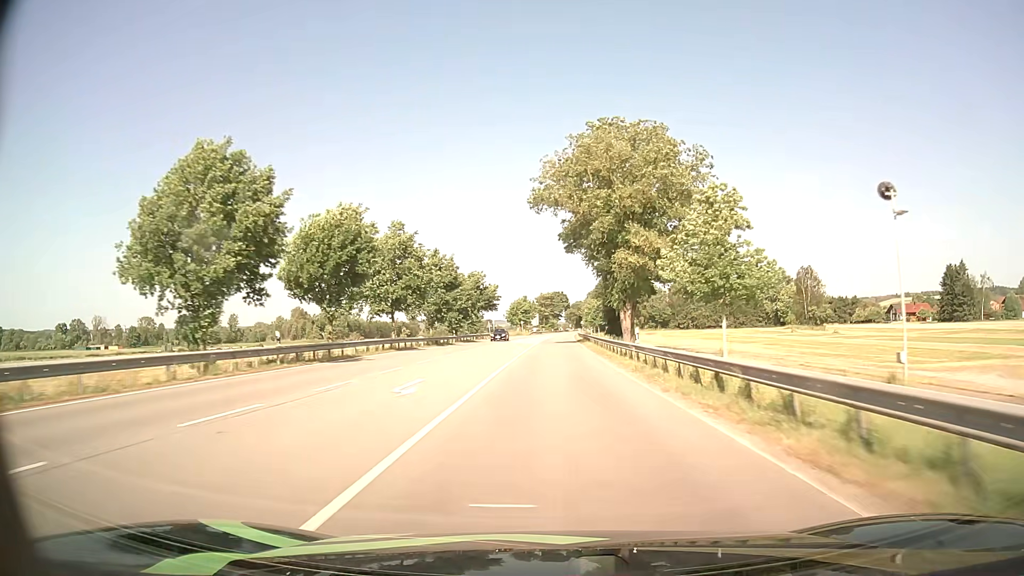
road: primary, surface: asphalt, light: Day
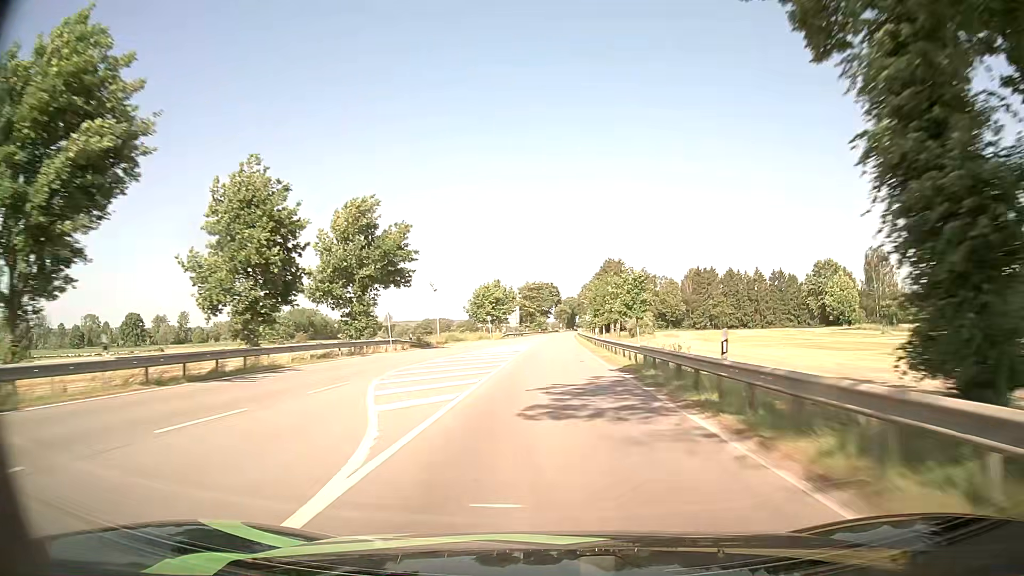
(+0.5, +55.0) m; +1°
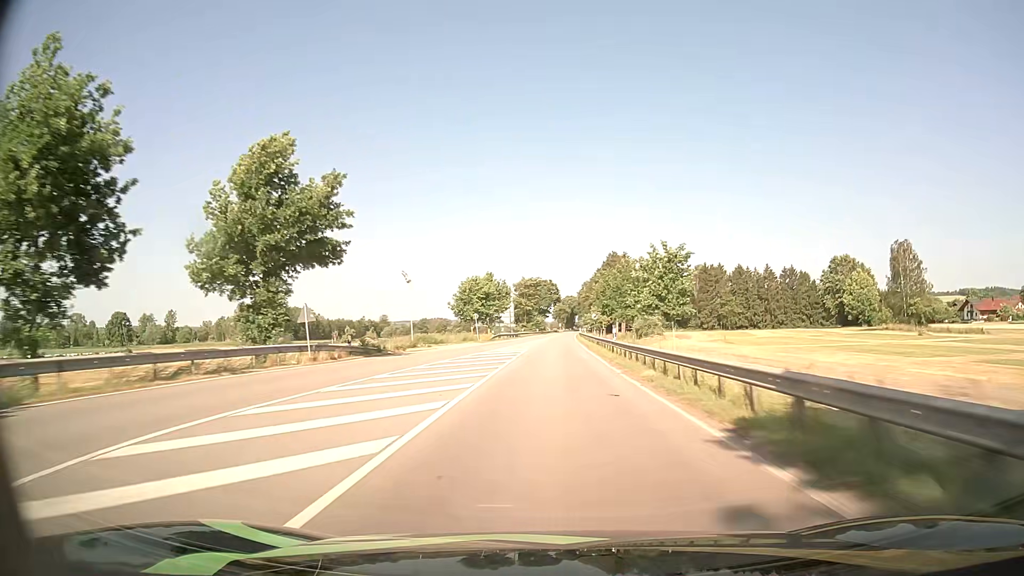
(0.0, +14.0) m; 0°
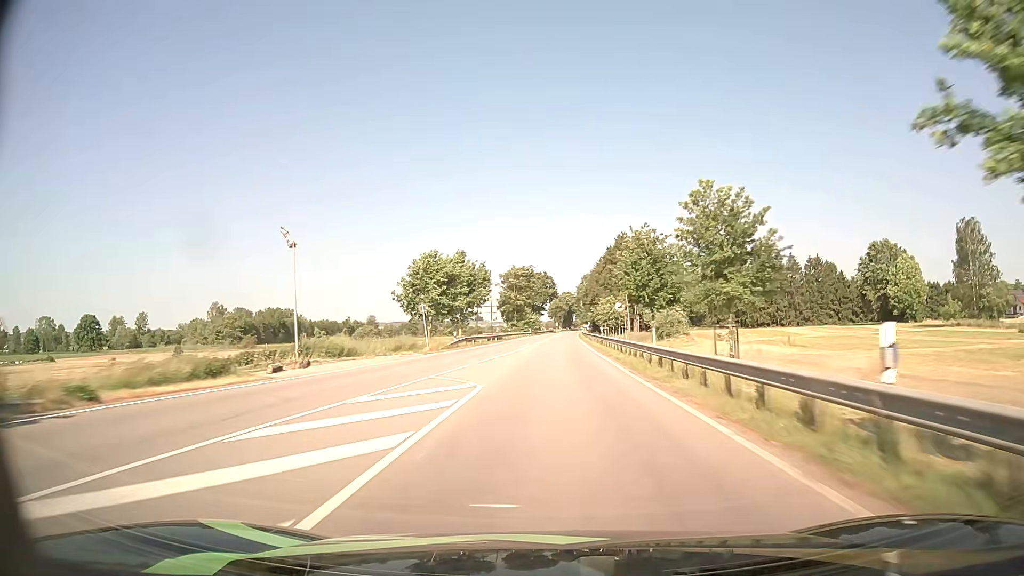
(0.0, +28.5) m; 0°
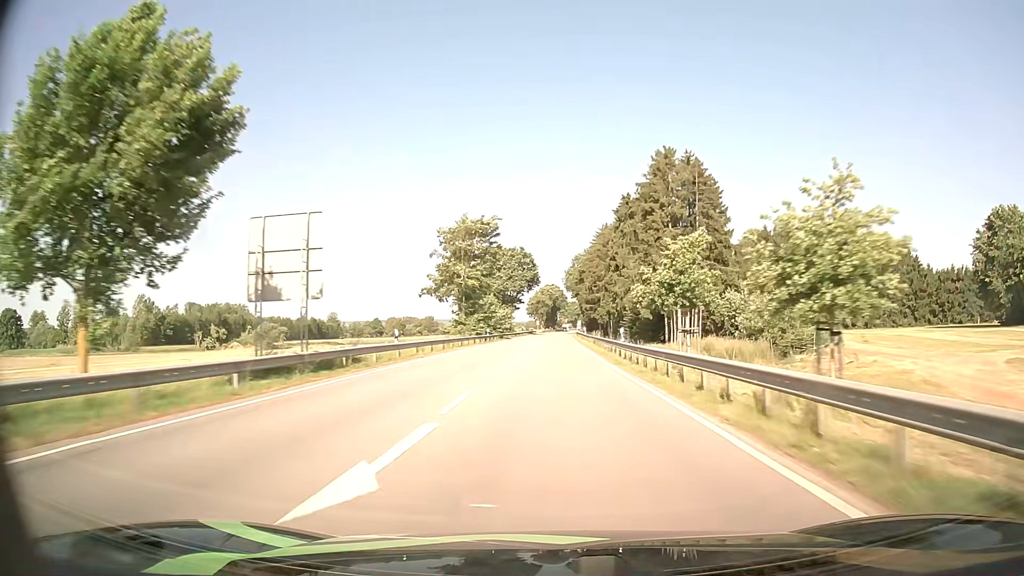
(+0.7, +58.8) m; +1°
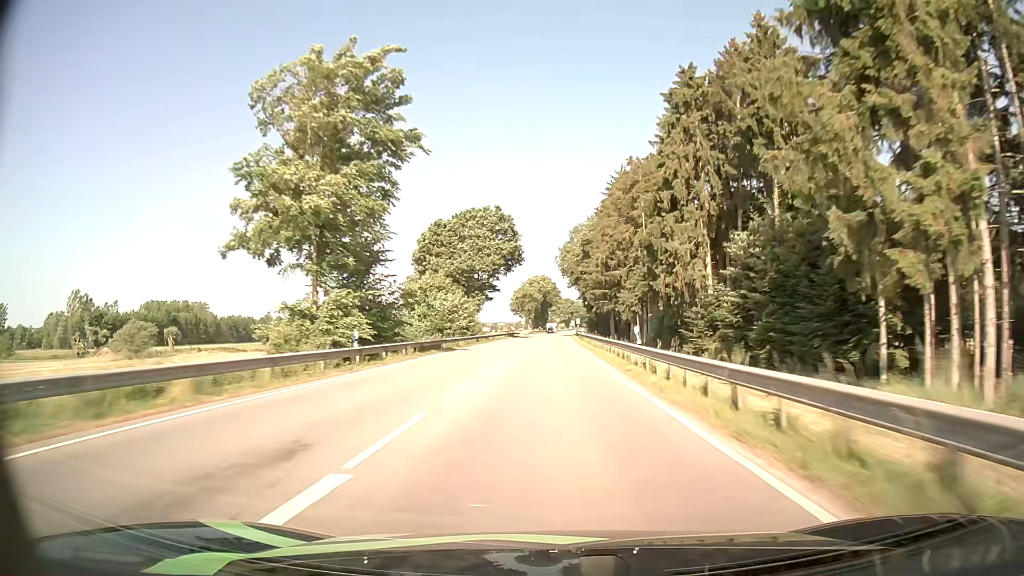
(+0.4, +45.7) m; +1°
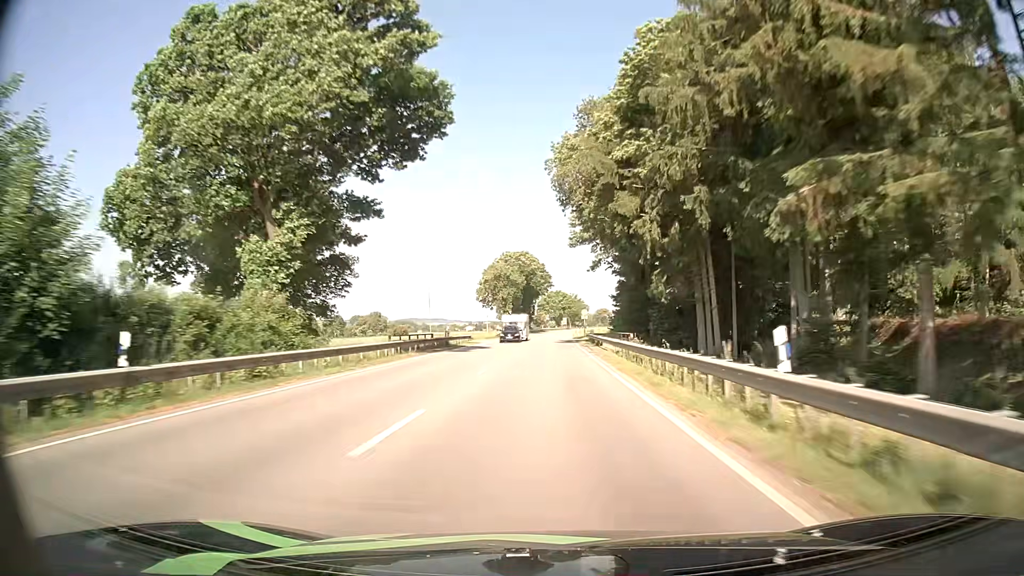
(+0.5, +62.7) m; +1°
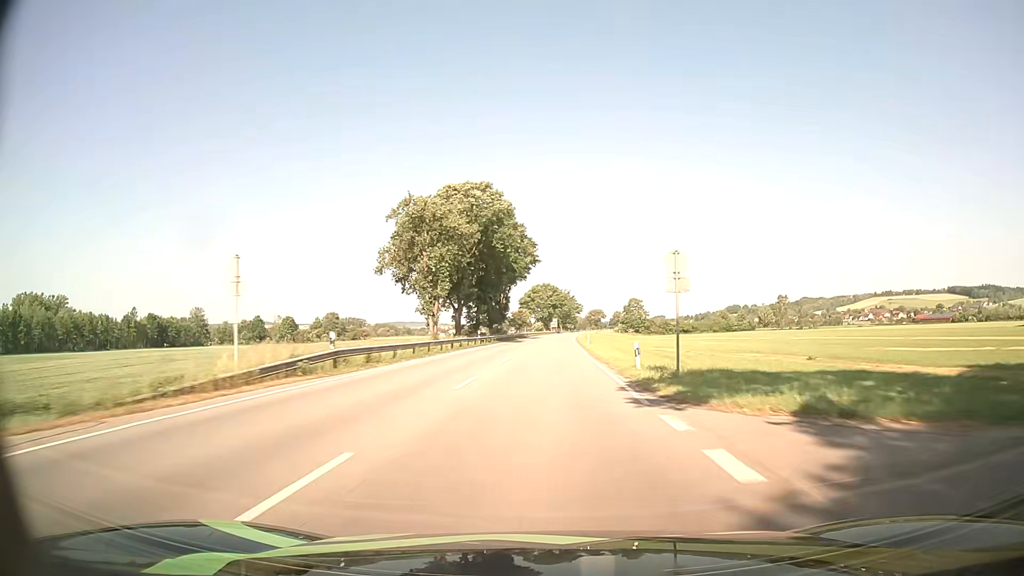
(+0.7, +64.4) m; +1°
(0, +10) (0, +20) (0, +30) (0, +40) (0, +50) (+1, +60) (+1, +70) (+1, +80) (+1, +90) (+2, +100) m
